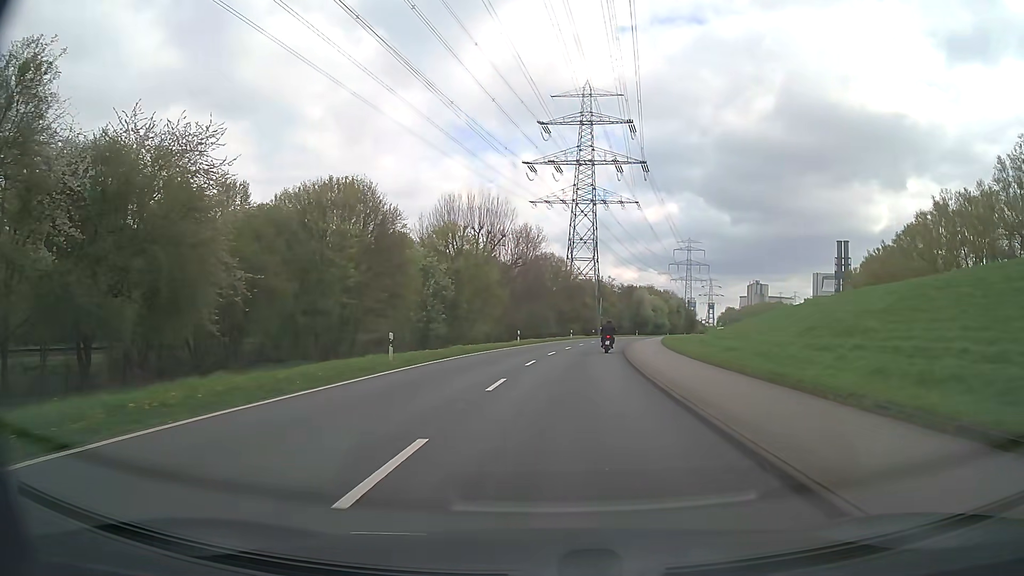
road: secondary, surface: asphalt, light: Day
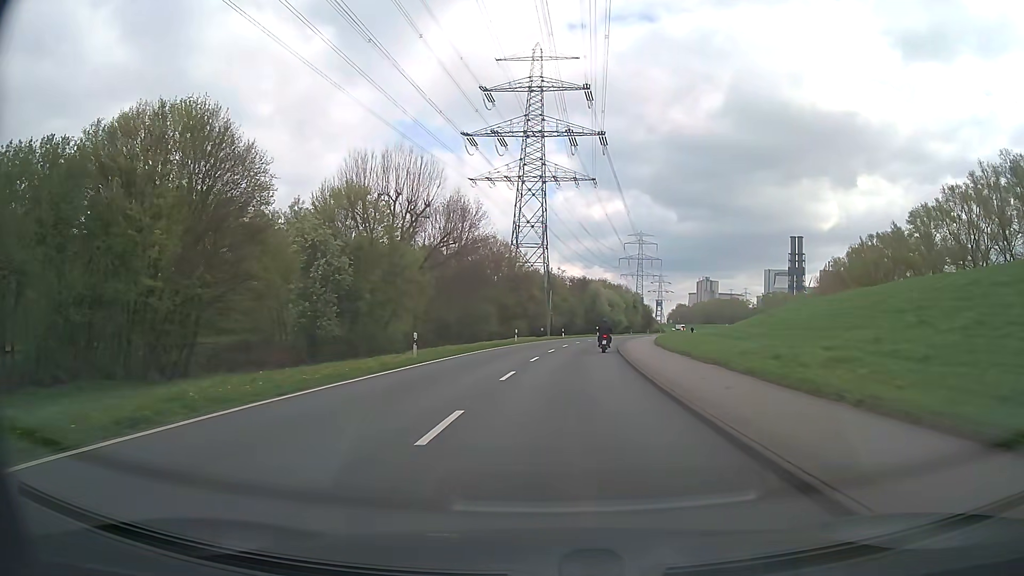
(+1.0, +24.0) m; +5°
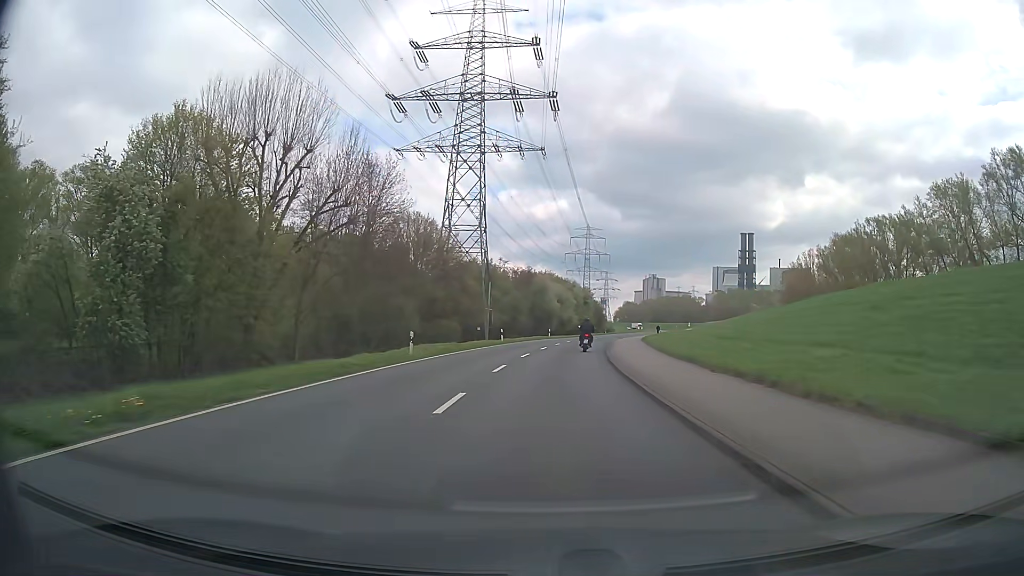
(+0.9, +24.0) m; +5°
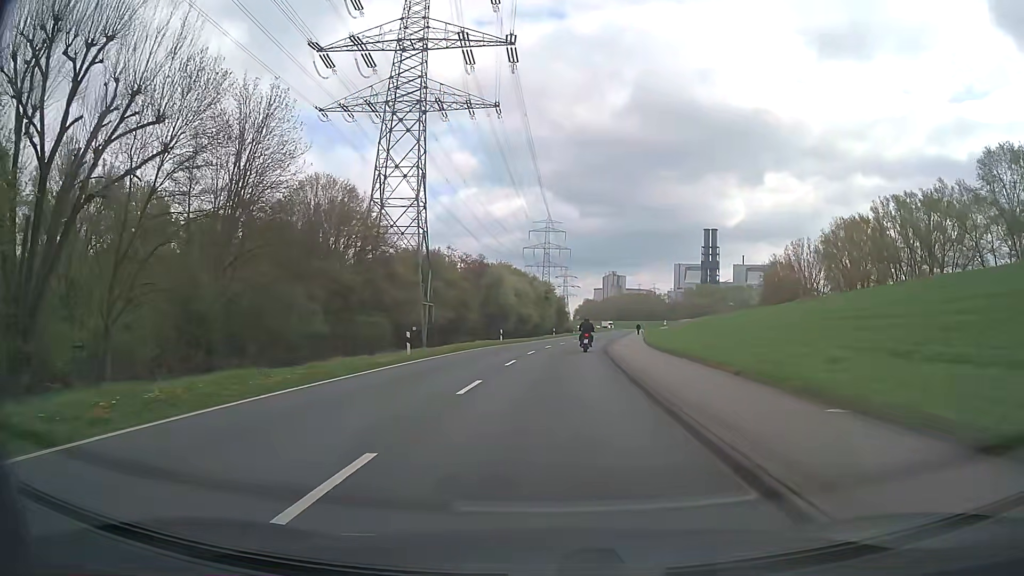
(+0.7, +23.9) m; +3°
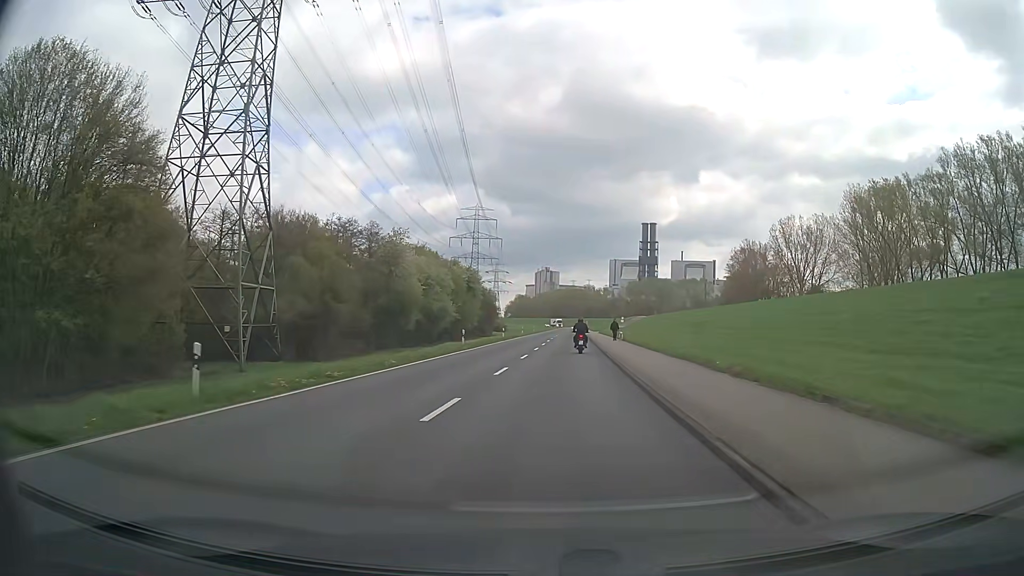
(+2.1, +38.8) m; +6°
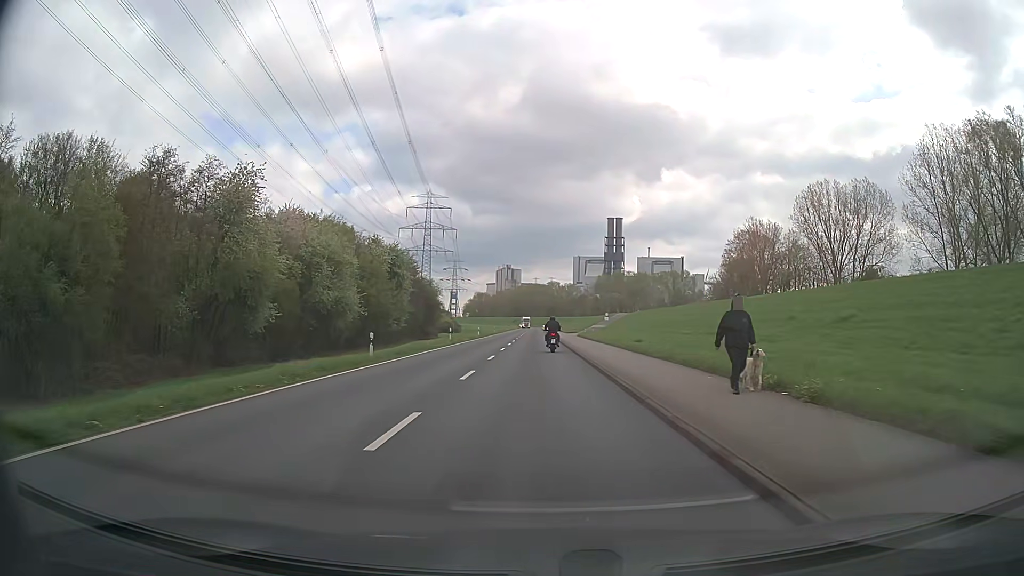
(+1.5, +38.0) m; +3°
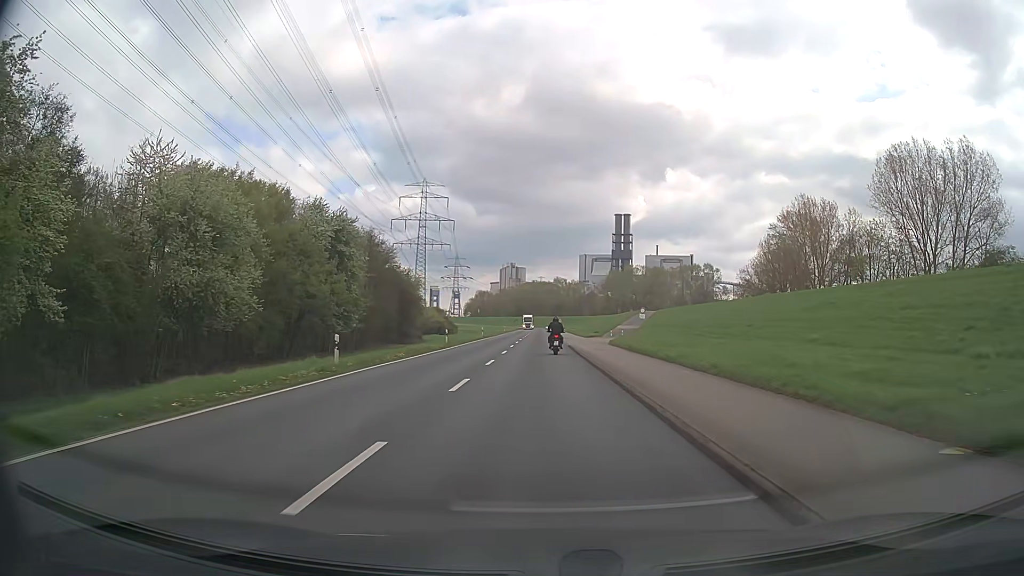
(-0.2, +29.2) m; -1°
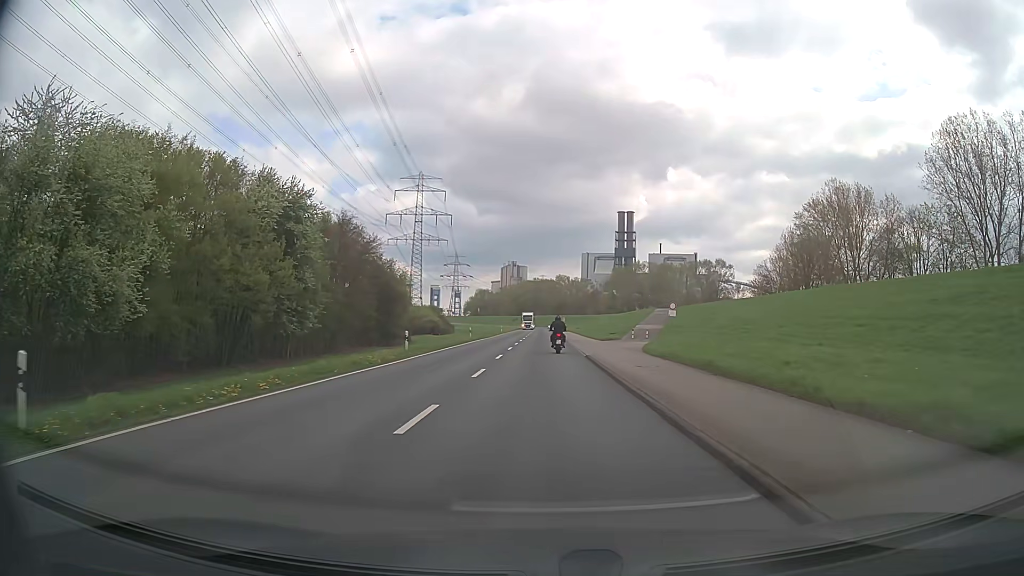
(0.0, +14.4) m; 0°
(0, +10) (0, +20) (0, +30) (0, +40) (0, +50) (0, +60) (0, +70) (0, +80) (0, +90) (0, +100) m
